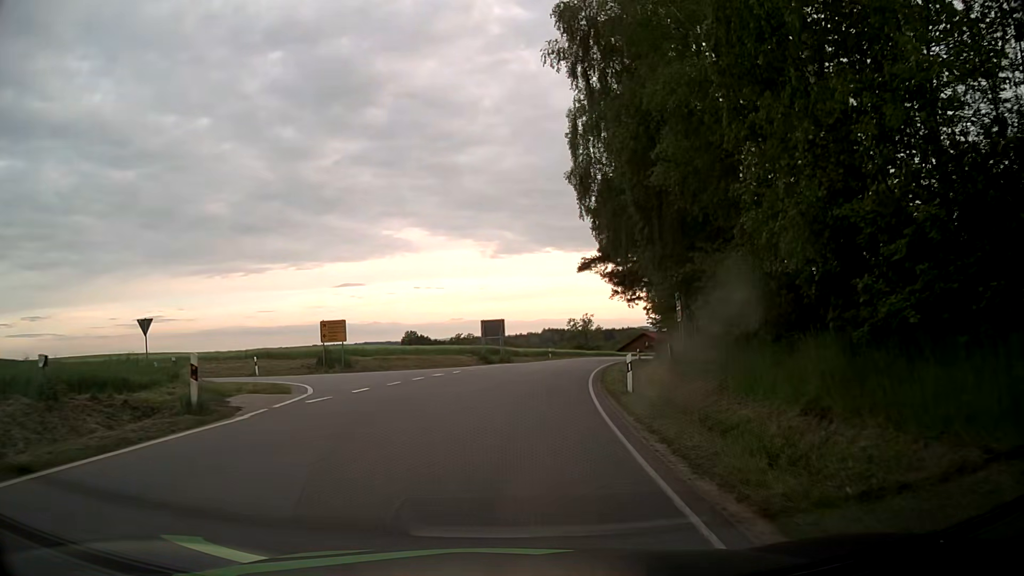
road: tertiary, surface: asphalt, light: Day
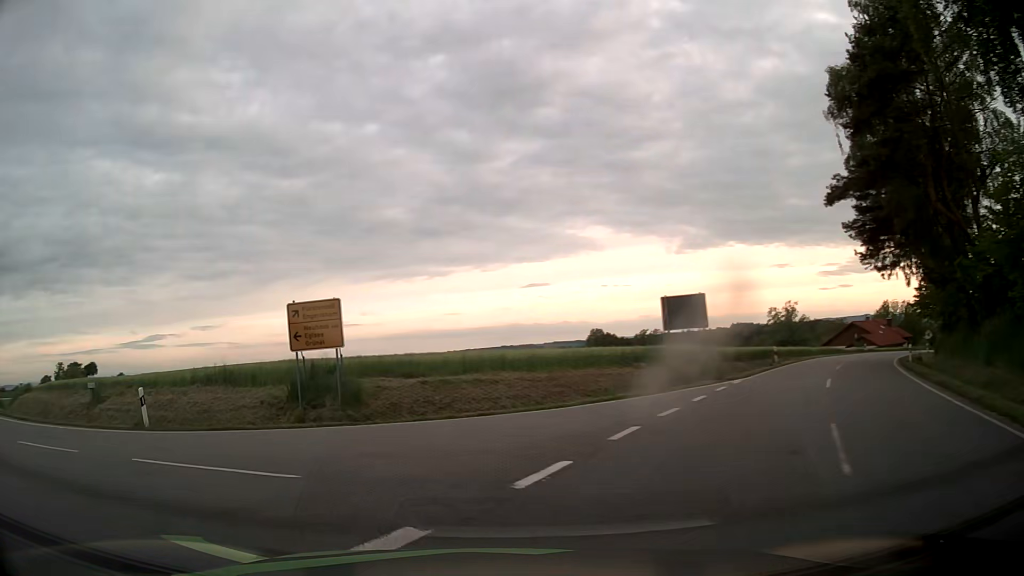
(+0.3, +22.9) m; -13°
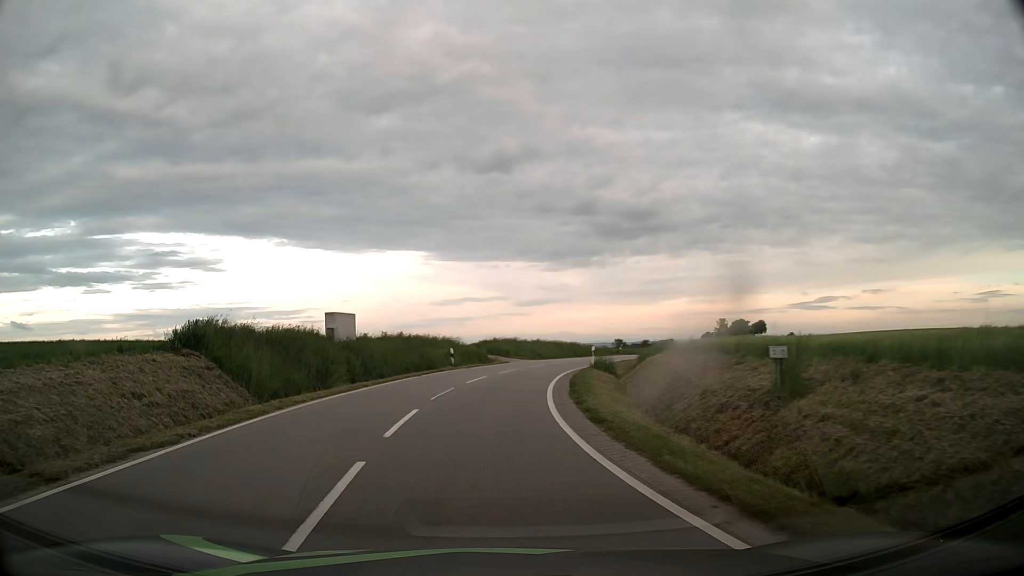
(-7.9, +12.8) m; -60°
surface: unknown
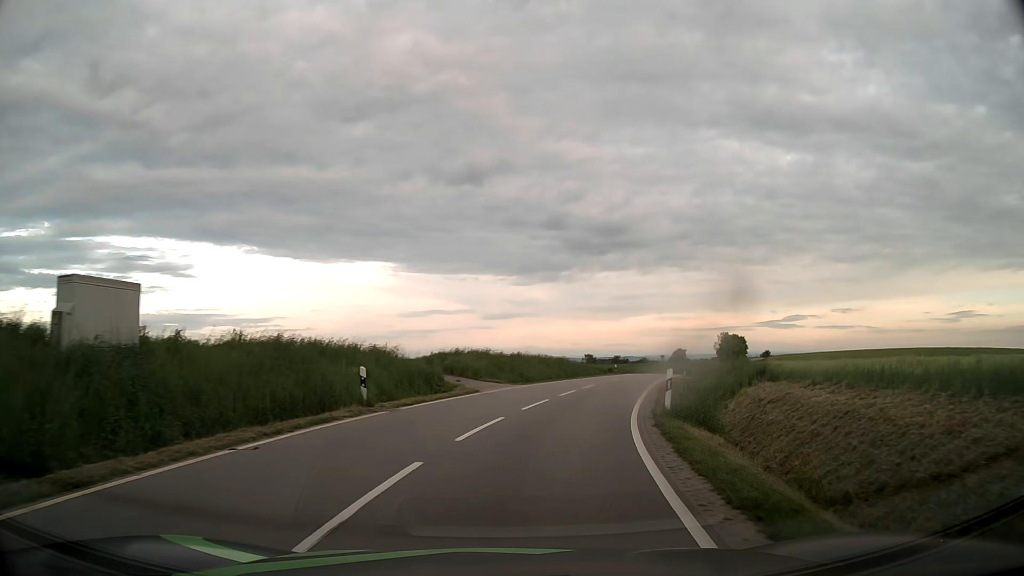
(-0.6, +17.7) m; +1°
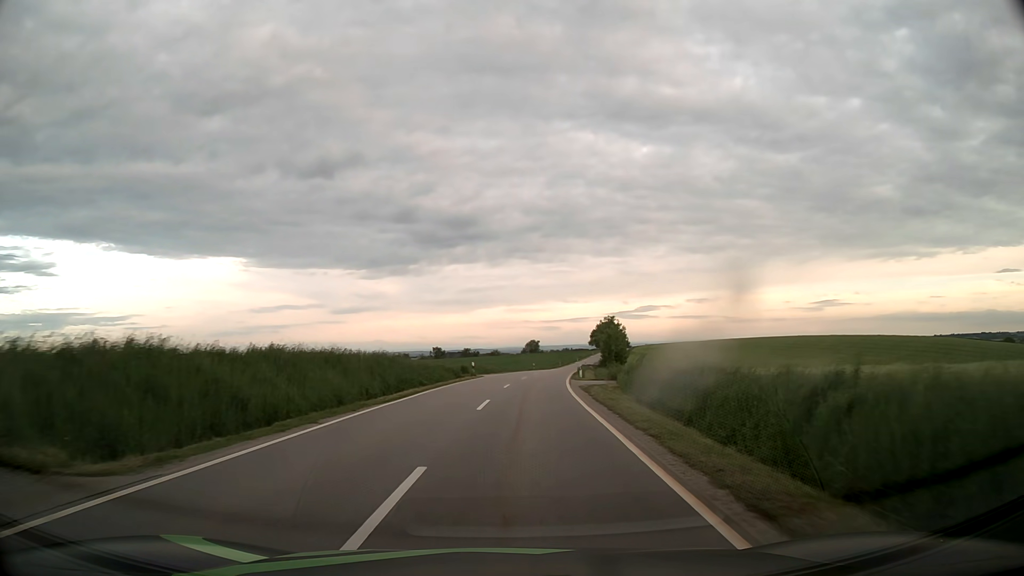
(+3.2, +24.2) m; +13°
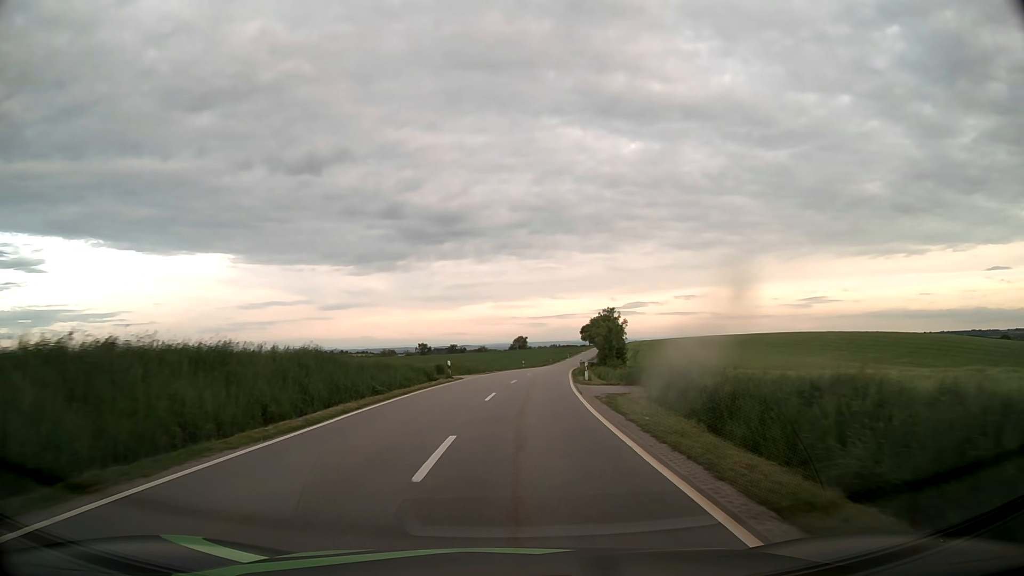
(+0.1, +9.7) m; +1°
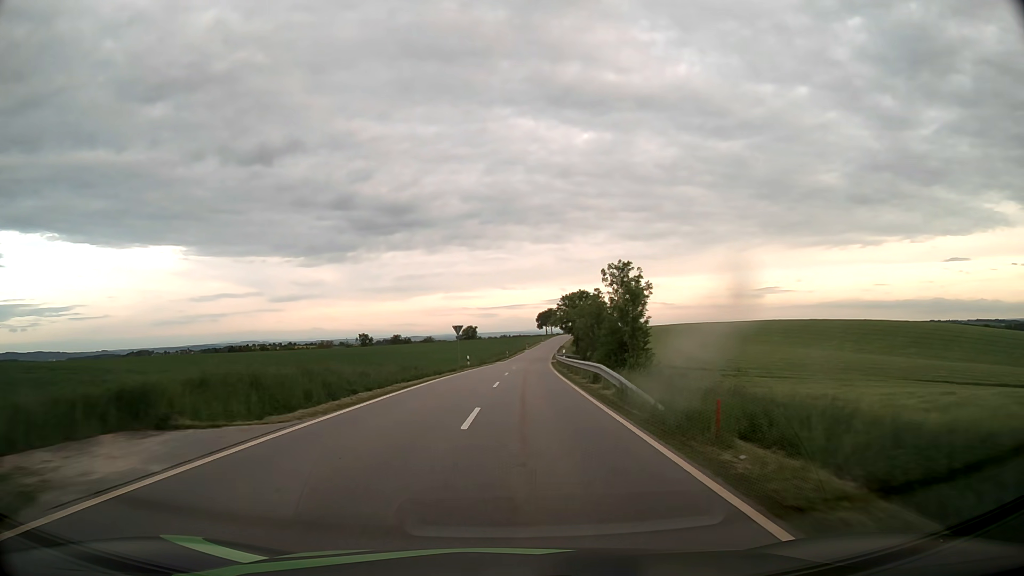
(+1.1, +32.9) m; +4°
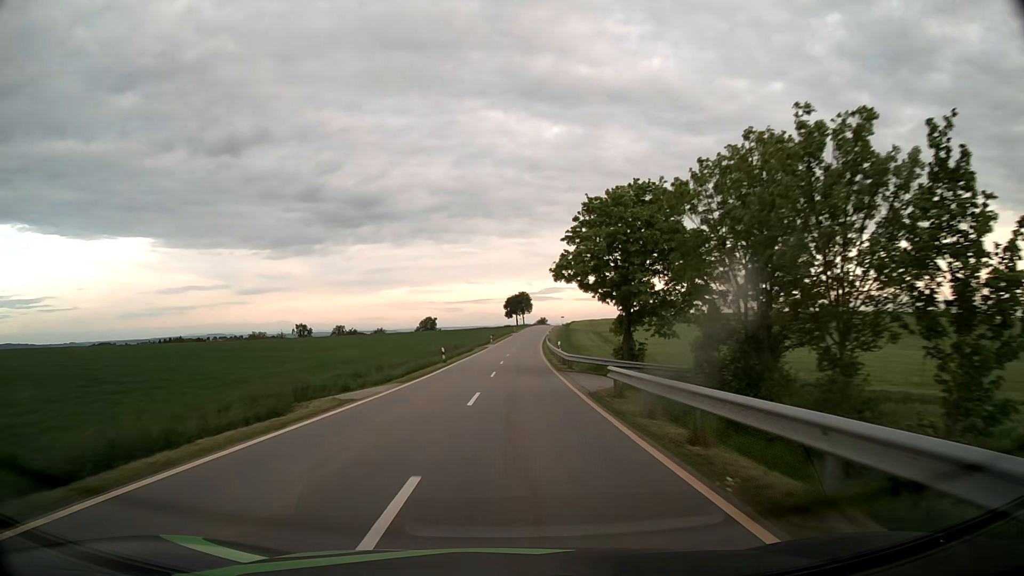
(+1.9, +56.5) m; +3°
(0, +10) (0, +20) (0, +30) (+1, +40) (+1, +50) (+1, +60) (+2, +70) (+2, +80) (+3, +90) (+4, +100) m
